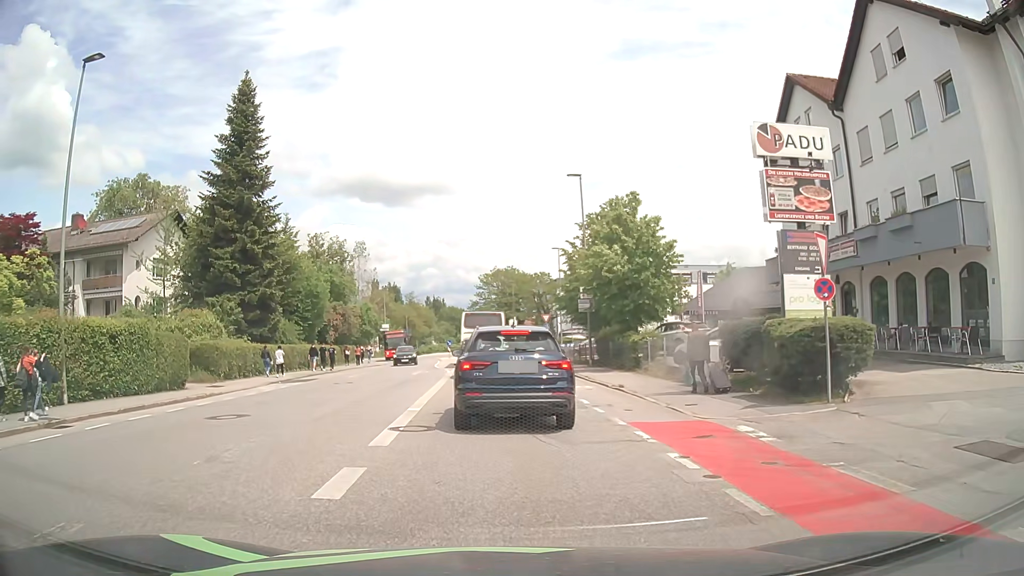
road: tertiary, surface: asphalt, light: Day
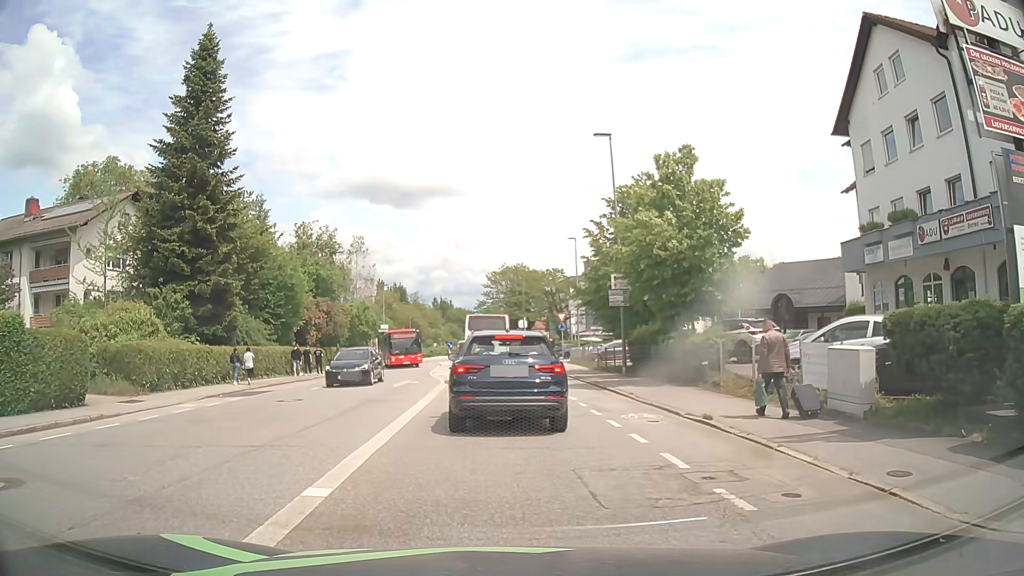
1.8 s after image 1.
(-0.1, +7.6) m; -1°
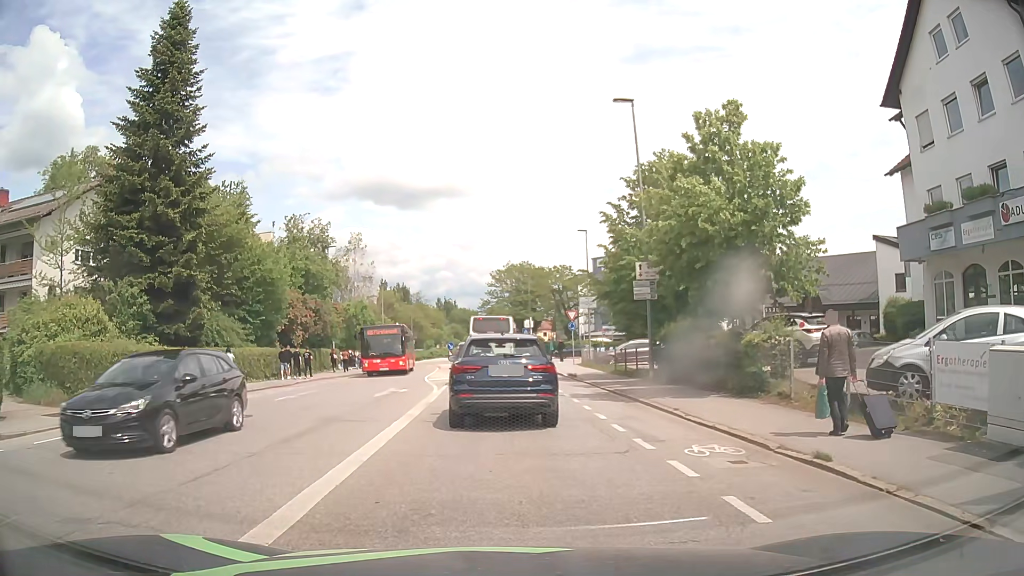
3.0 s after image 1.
(0.0, +4.4) m; -1°
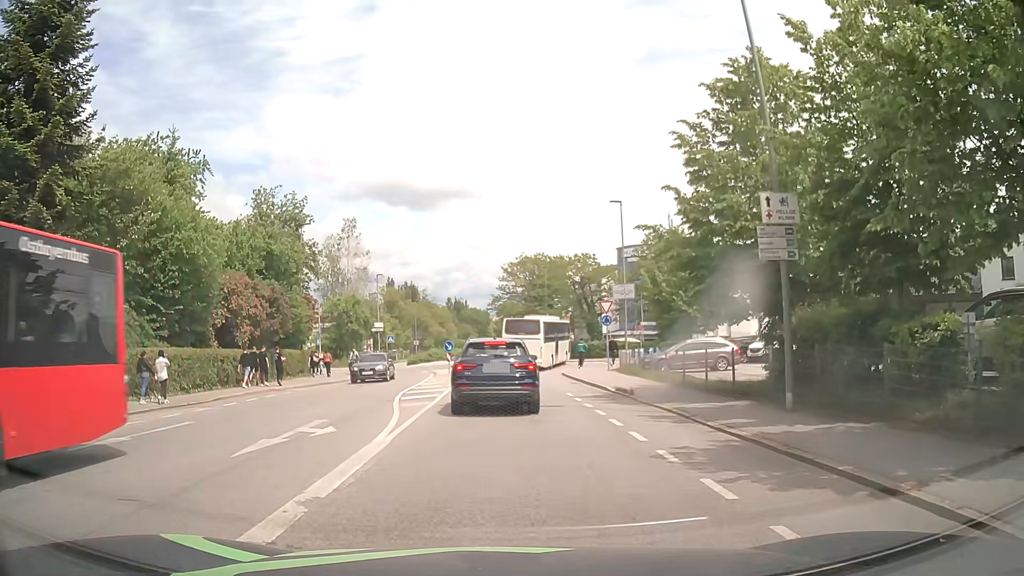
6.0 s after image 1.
(+0.1, +11.1) m; -2°
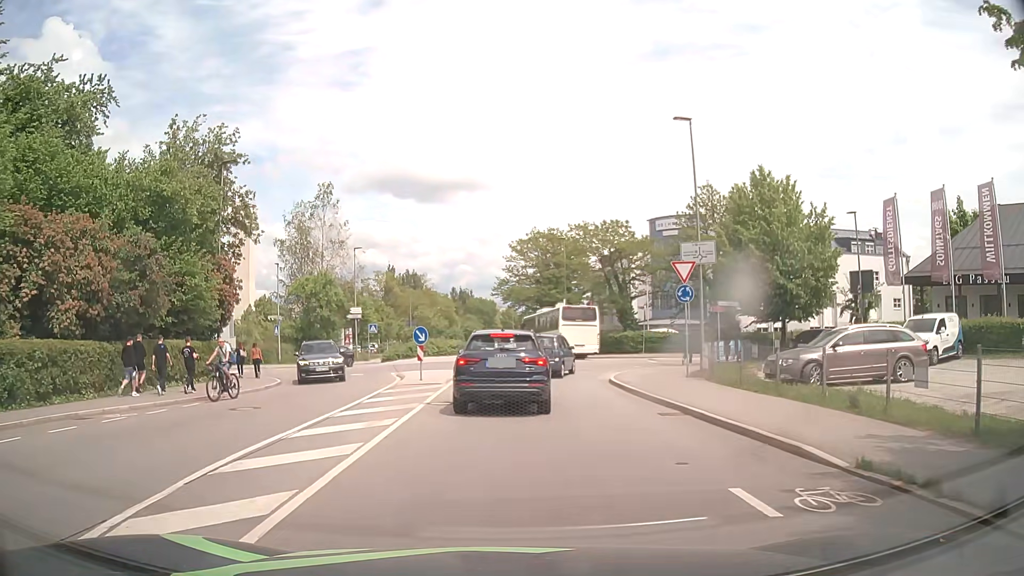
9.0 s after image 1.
(+0.3, +15.0) m; 0°
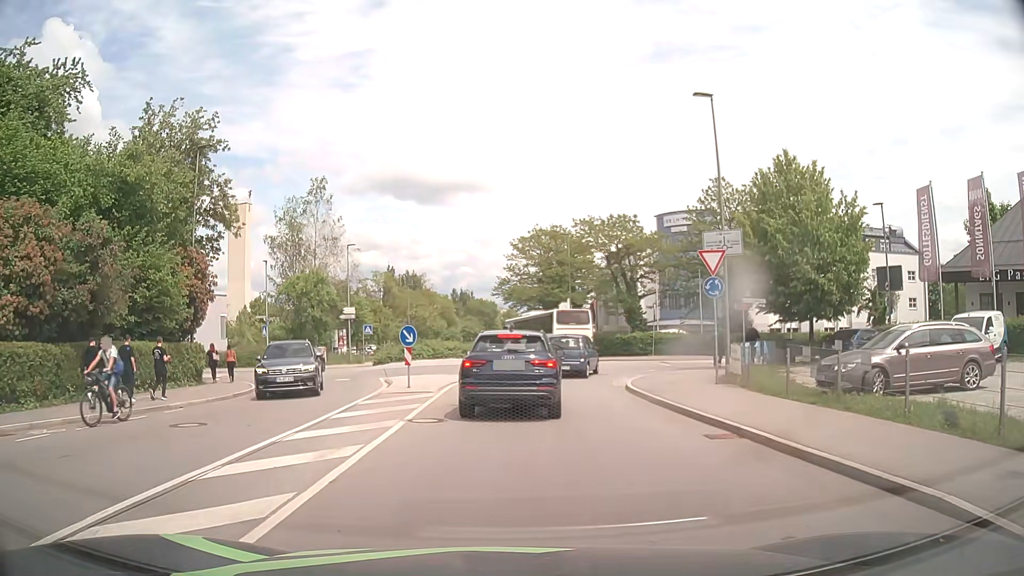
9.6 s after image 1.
(0.0, +3.0) m; 0°
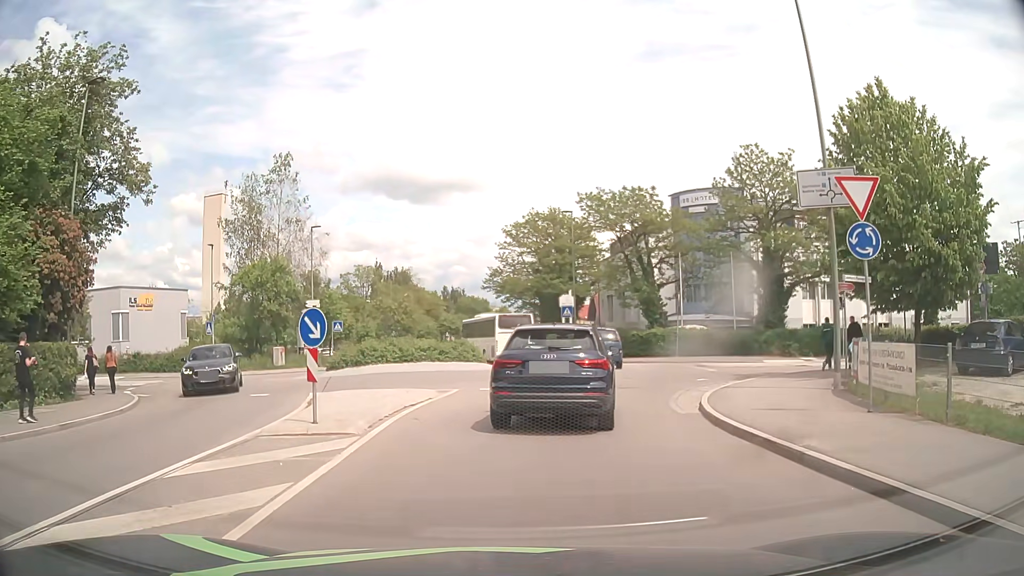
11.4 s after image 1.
(+0.2, +8.9) m; +1°
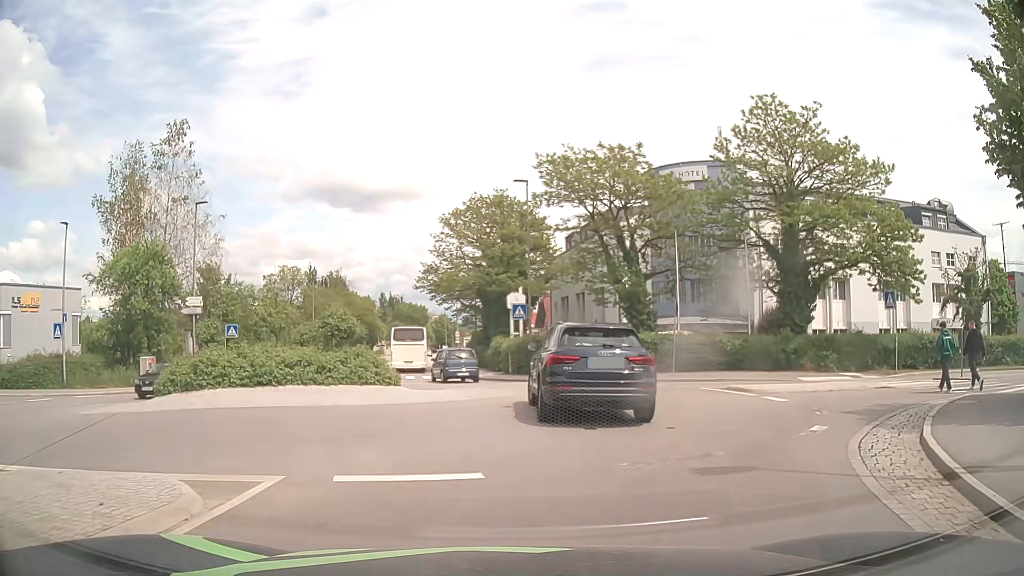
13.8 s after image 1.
(+0.3, +11.3) m; +5°
(+1, +10) (+2, +20) (-1, +30) (-4, +39) (-6, +49) (-8, +59) (-9, +68) (-10, +78) (-12, +88) (-13, +98) m
